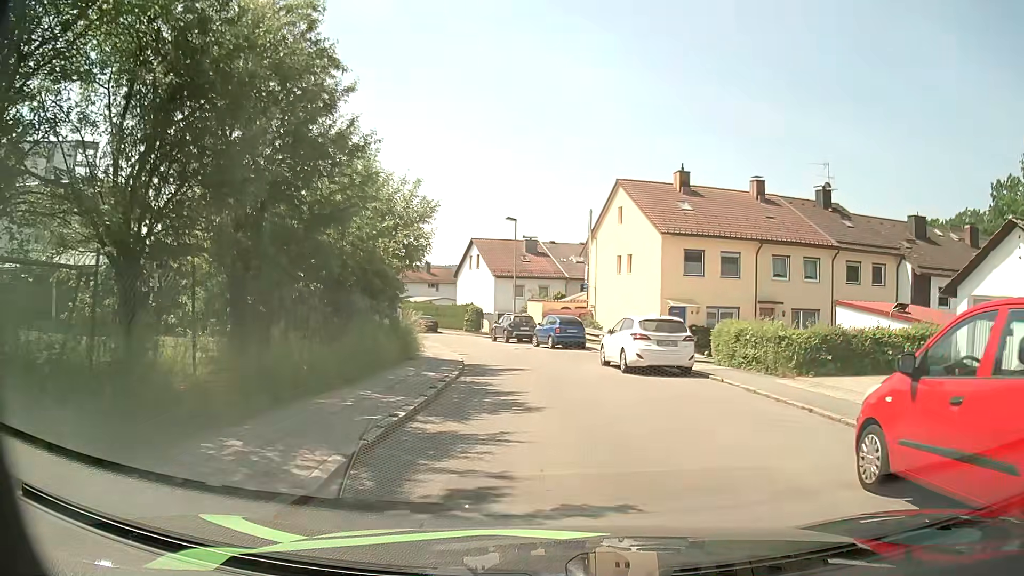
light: Day
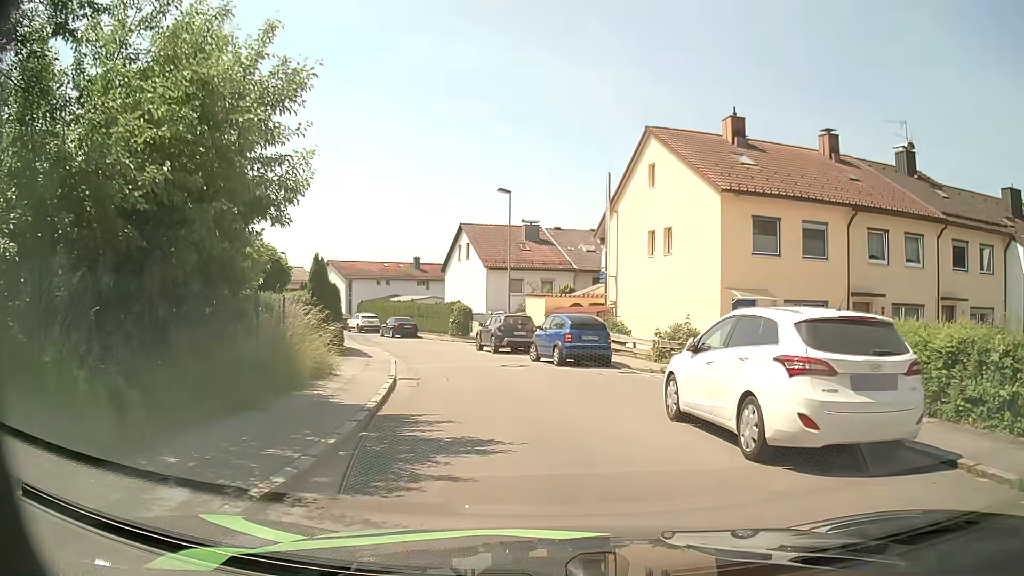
(-0.3, +10.6) m; -2°
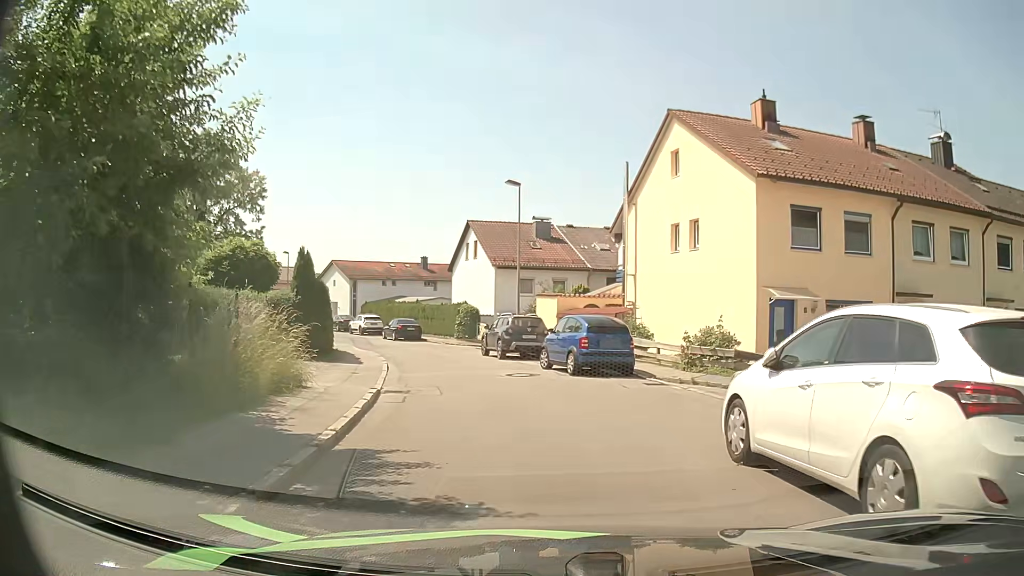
(0.0, +2.6) m; -2°
